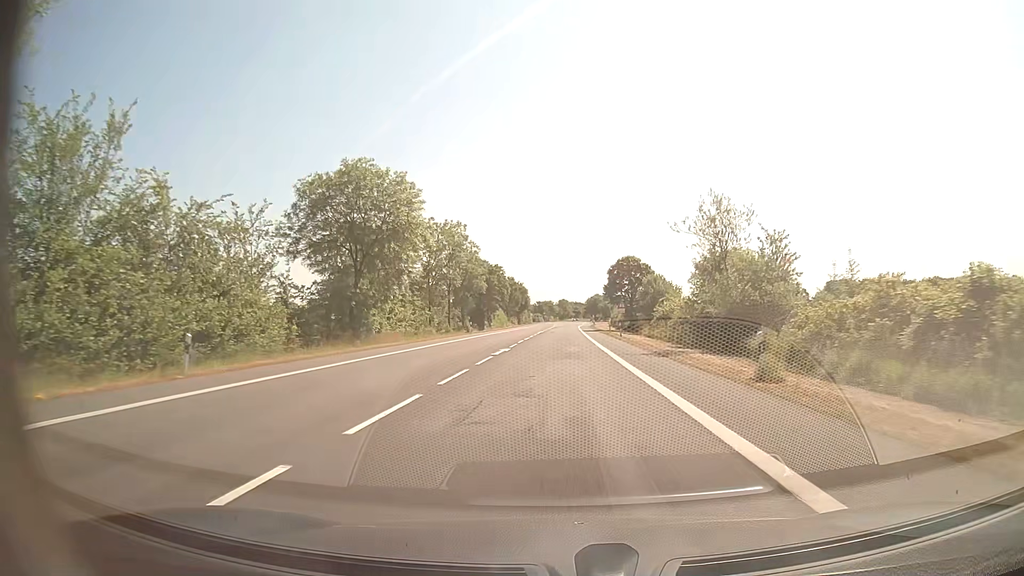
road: secondary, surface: asphalt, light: Day
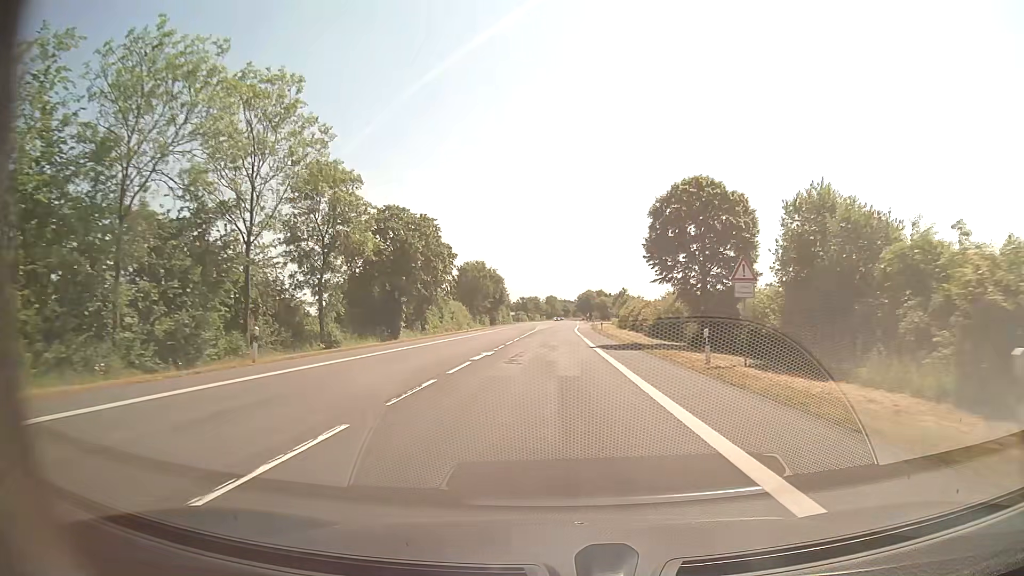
(+0.5, +45.6) m; +1°
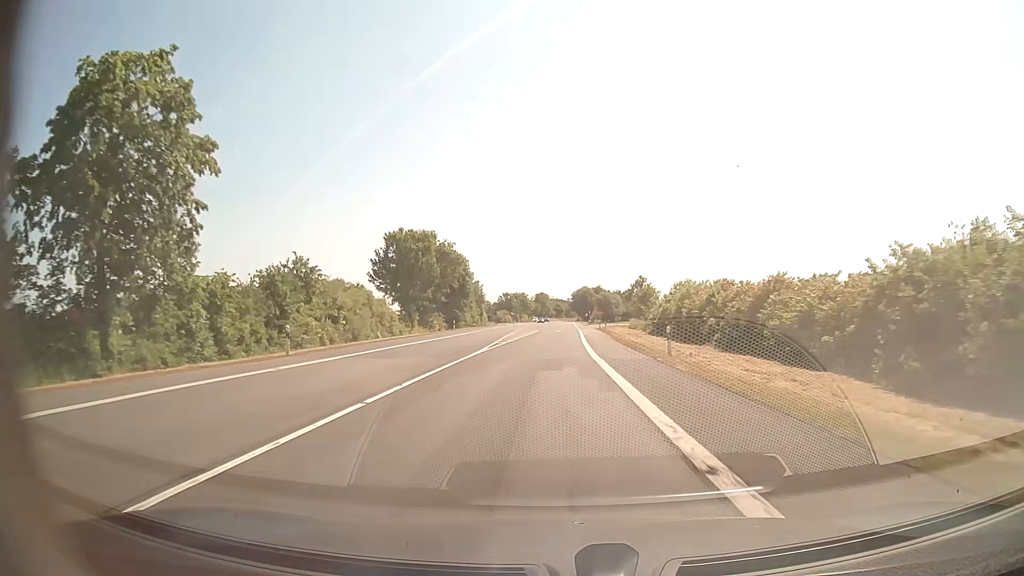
(+0.1, +45.7) m; +1°
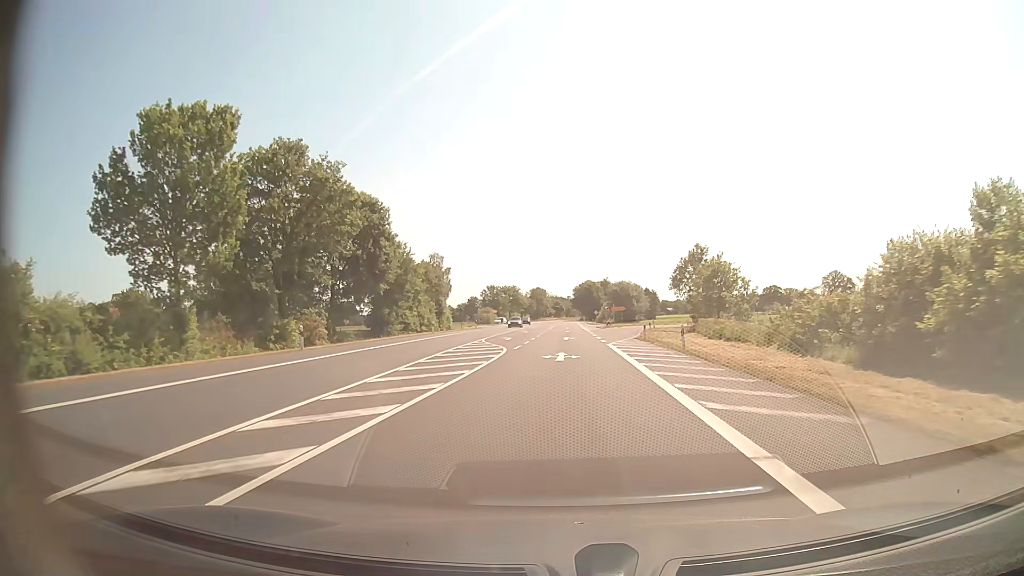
(-0.1, +45.7) m; 0°
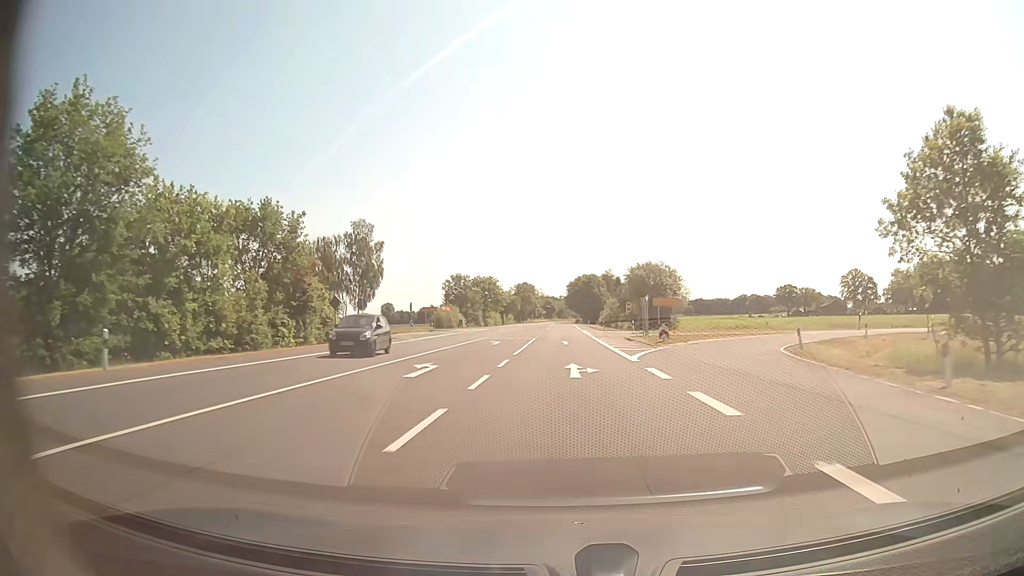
(+0.2, +45.8) m; +1°
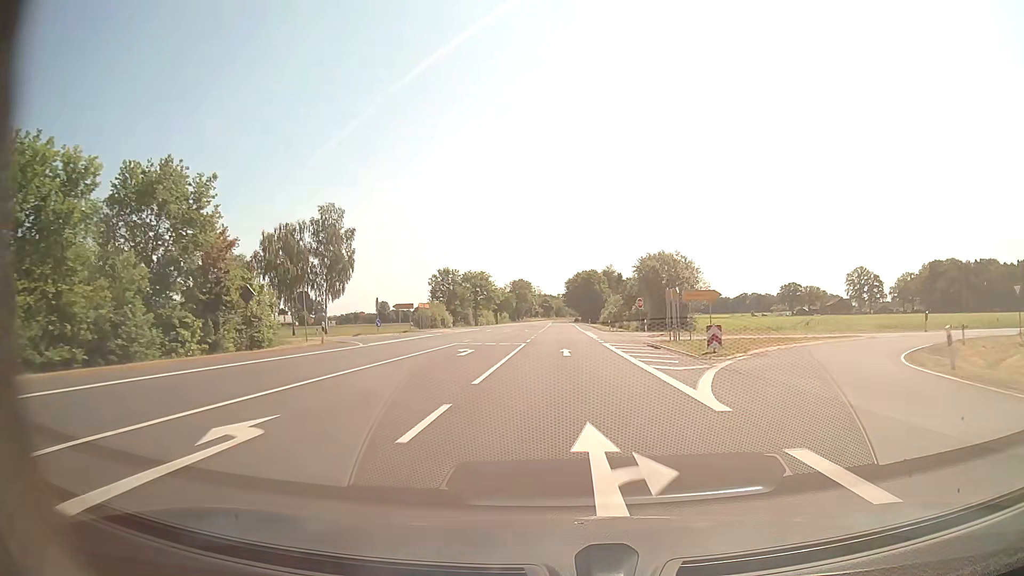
(0.0, +11.4) m; 0°
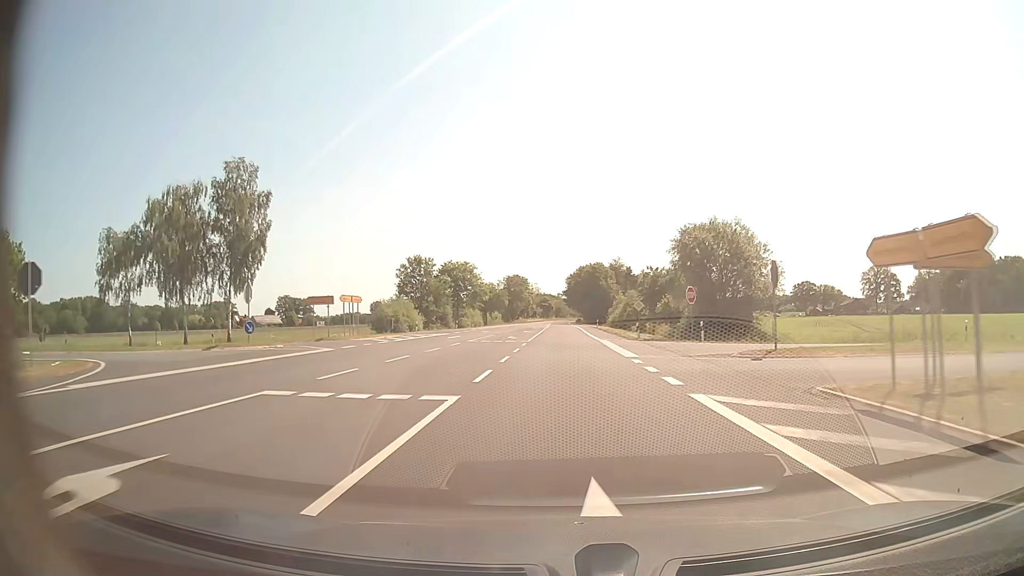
(0.0, +22.9) m; 0°
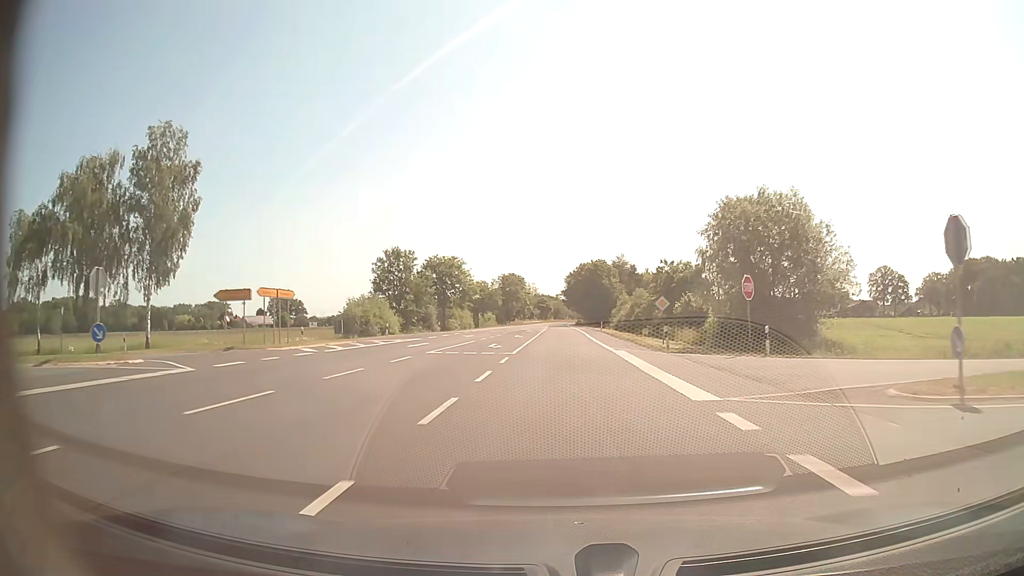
(0.0, +11.4) m; 0°
(0, +10) (0, +20) (0, +30) (0, +40) (0, +50) (0, +60) (0, +70) (0, +80) (+1, +90) (+1, +100) m
